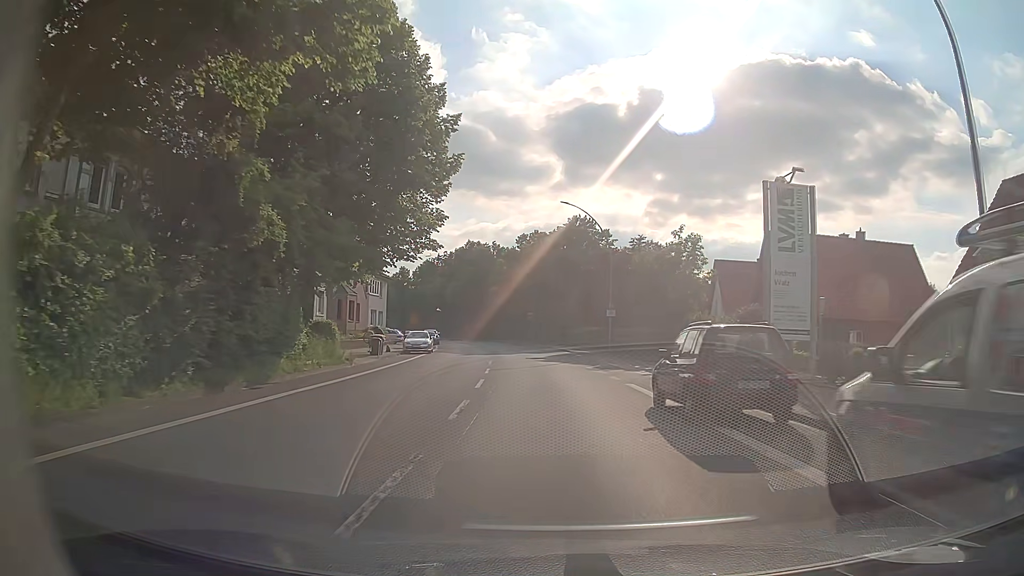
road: primary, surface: asphalt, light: Day
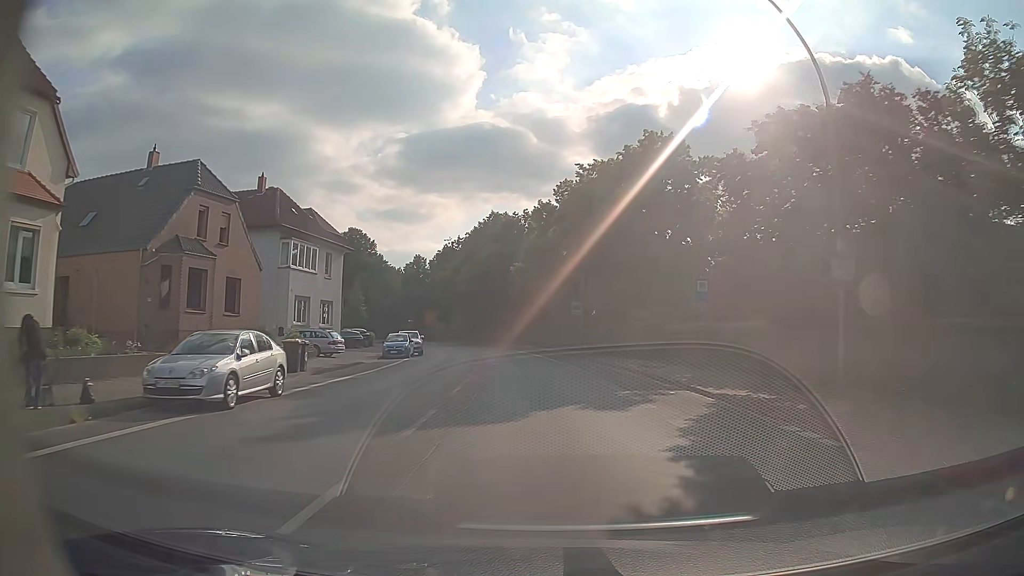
(-1.4, +31.7) m; -4°
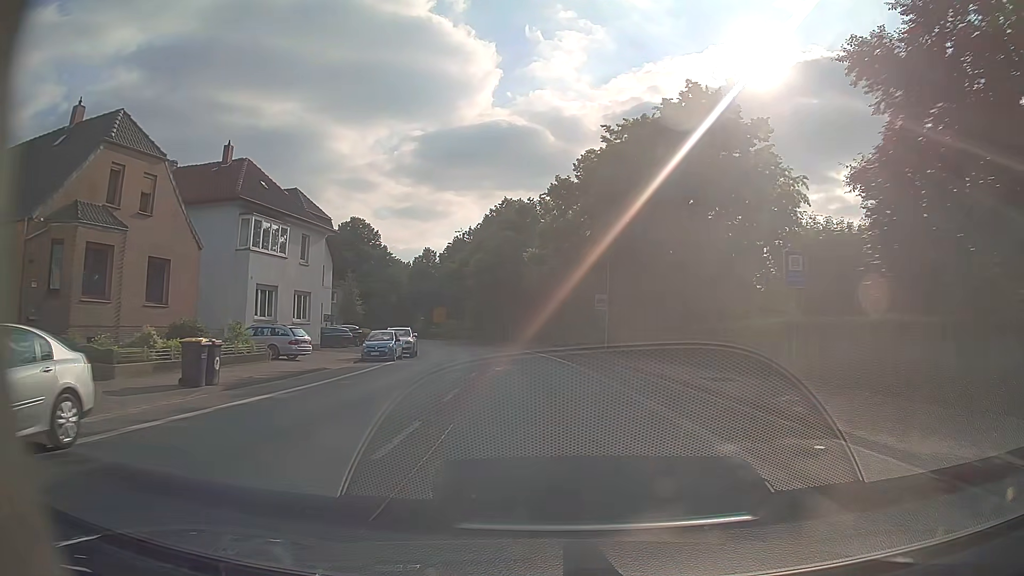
(-0.2, +7.9) m; -2°
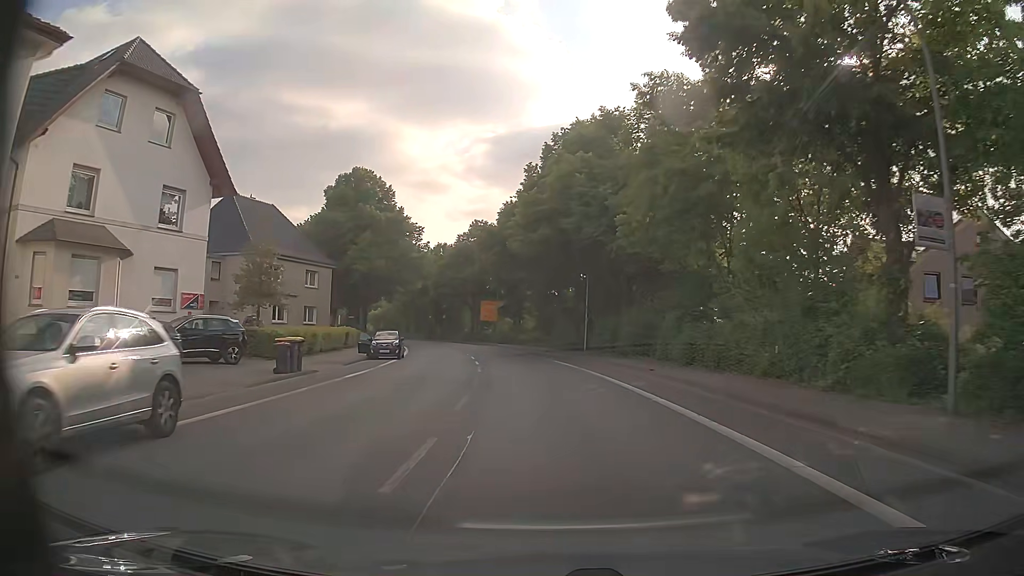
(-1.7, +31.8) m; -6°
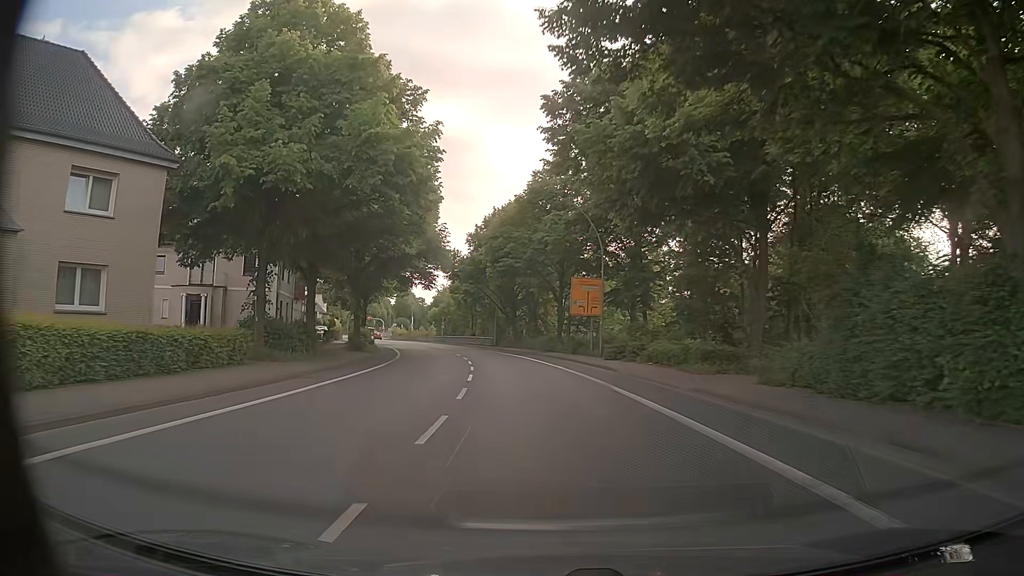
(-3.1, +39.7) m; -8°
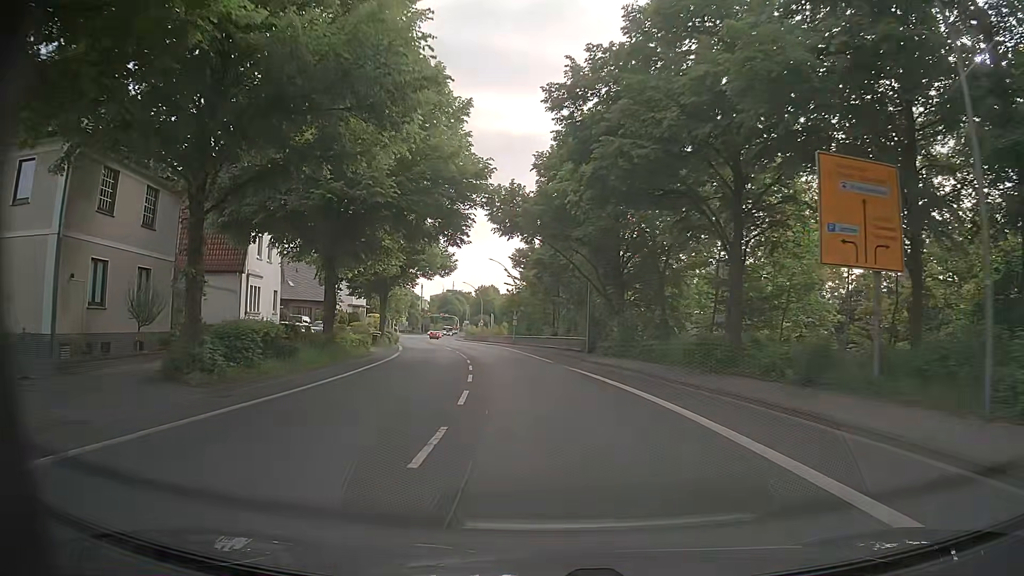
(-2.3, +31.7) m; -9°
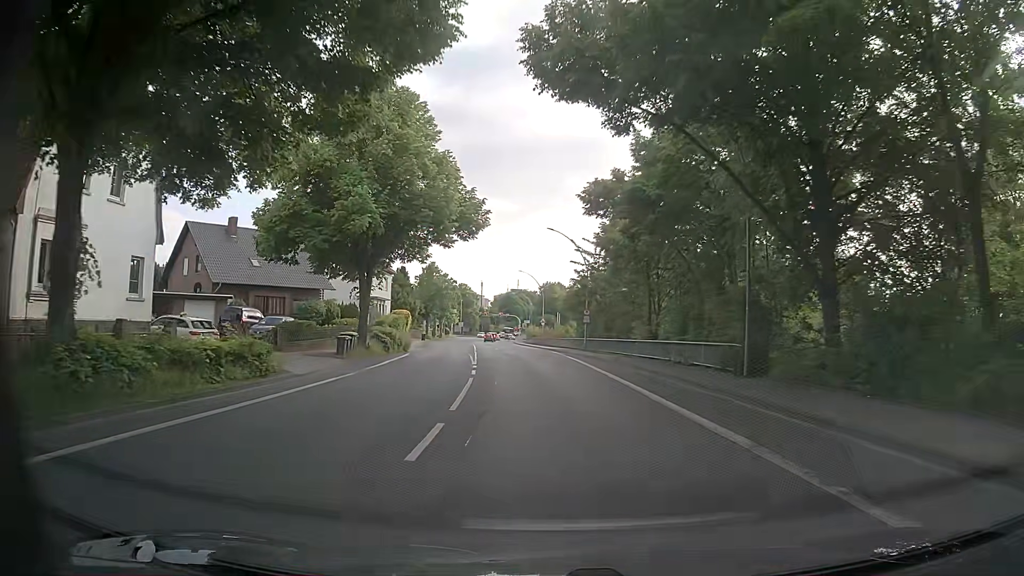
(-1.1, +23.9) m; -5°
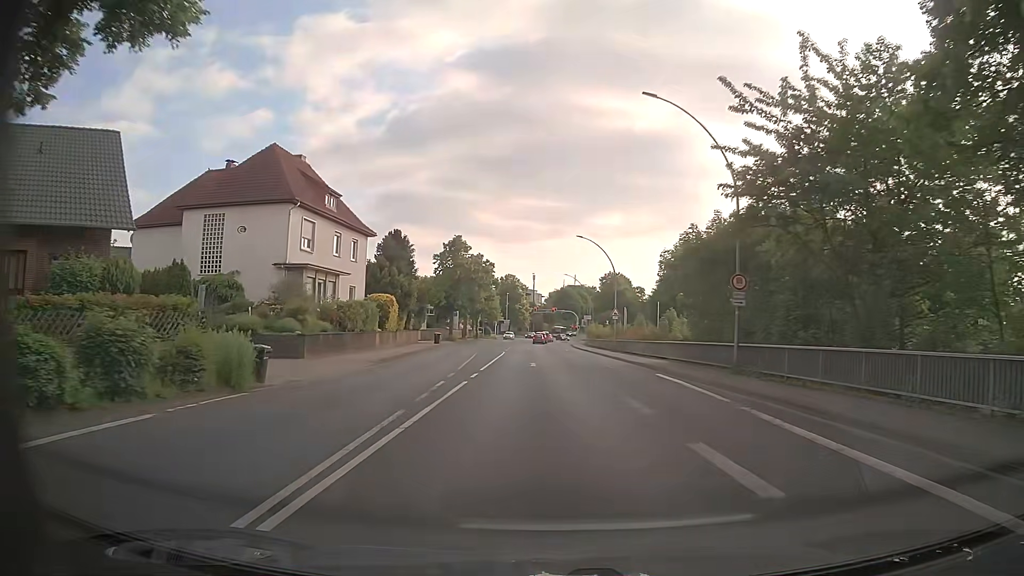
(-1.4, +31.8) m; -4°
(0, +10) (-1, +20) (-1, +30) (-2, +40) (-2, +50) (-3, +60) (-3, +70) (-3, +80) (-3, +90) (-3, +100) m
